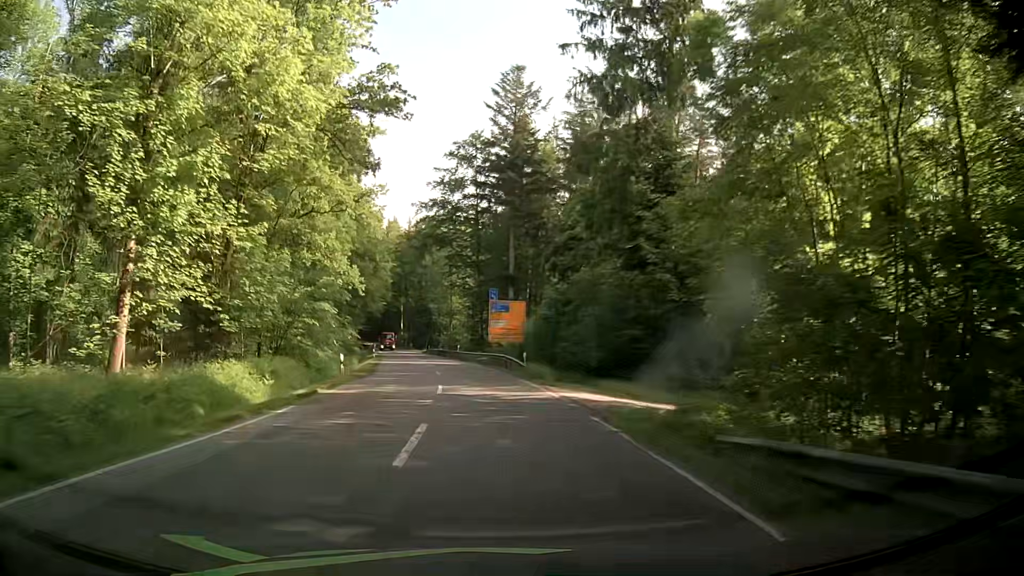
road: secondary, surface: asphalt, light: Day
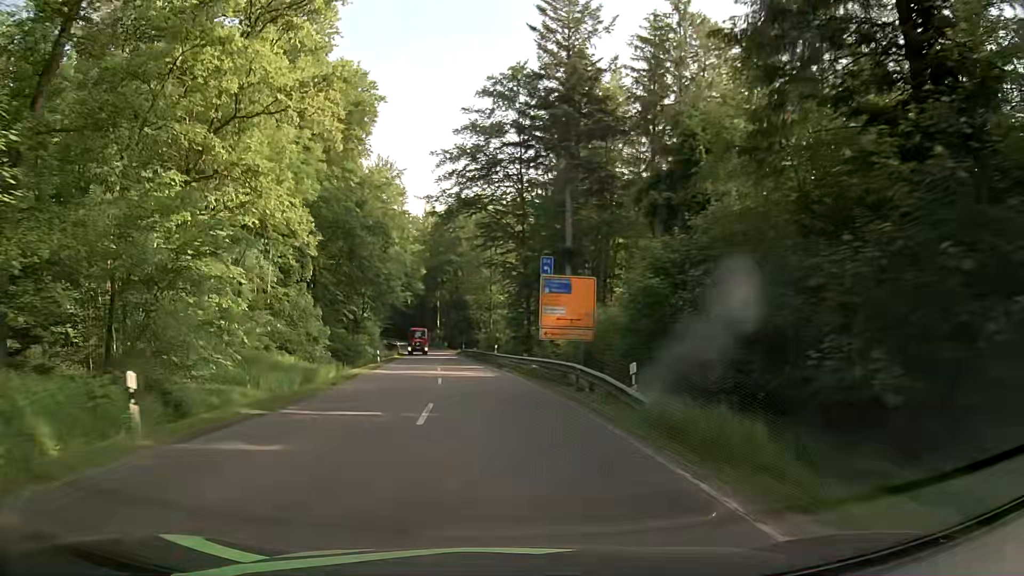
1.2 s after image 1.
(-0.5, +18.4) m; -3°
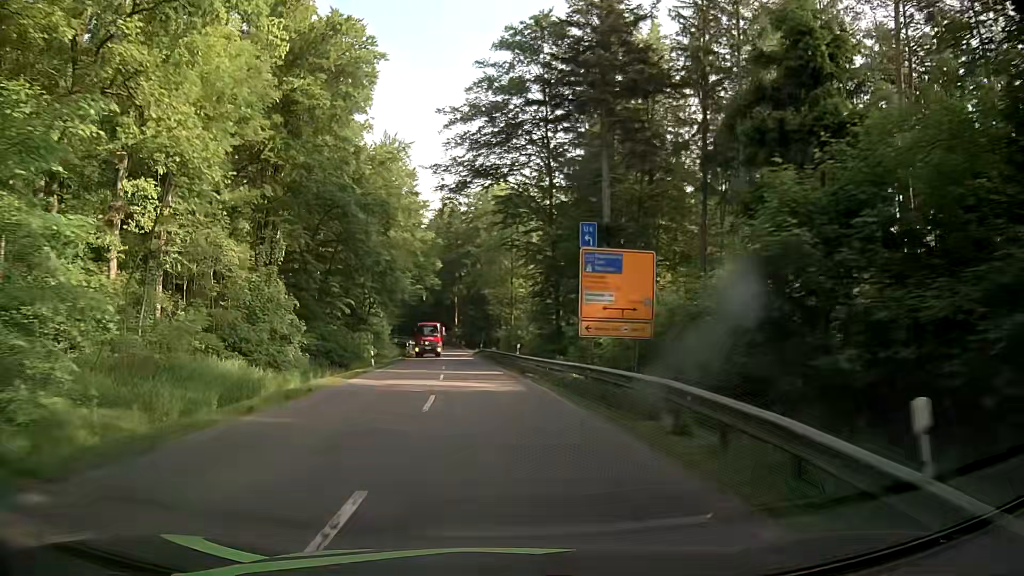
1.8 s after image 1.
(-0.2, +9.2) m; -2°
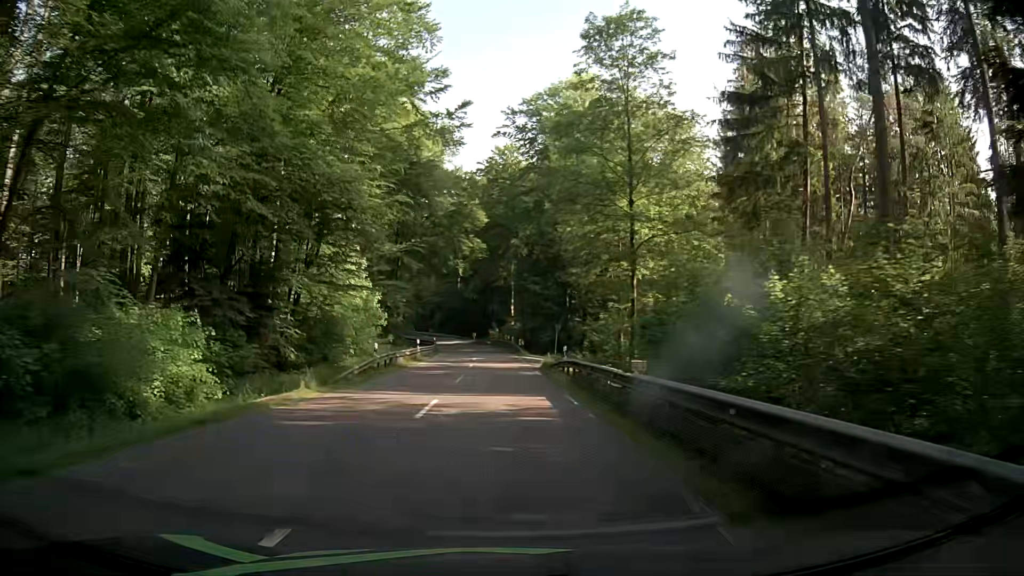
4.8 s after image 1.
(-2.3, +45.7) m; -5°
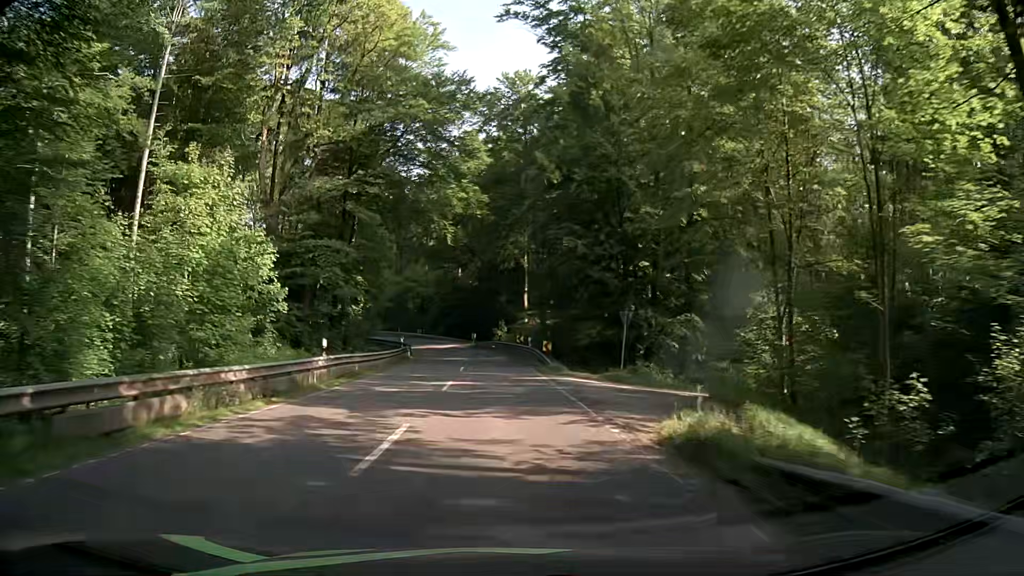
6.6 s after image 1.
(-0.2, +27.4) m; -1°
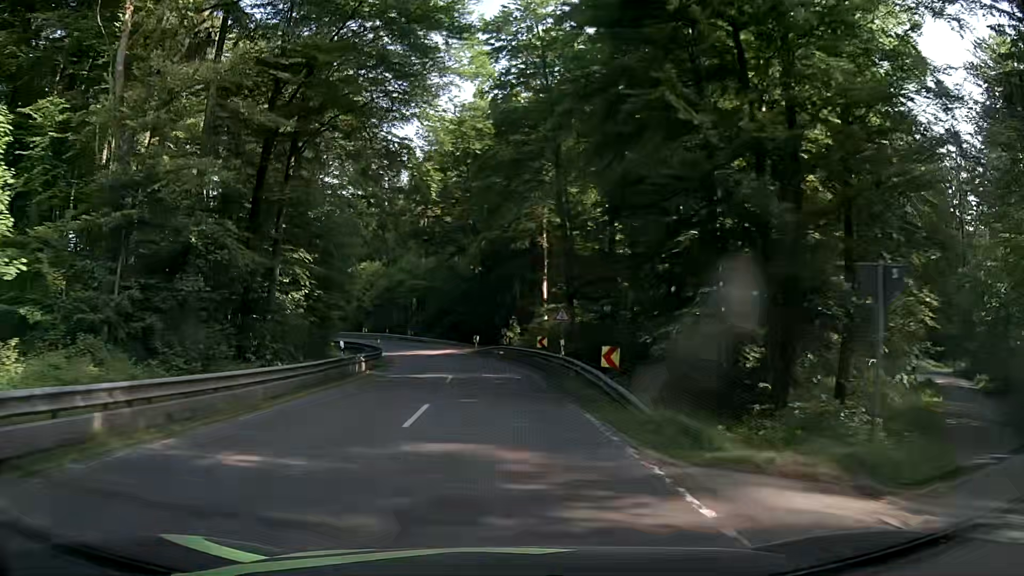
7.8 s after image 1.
(0.0, +18.2) m; -1°
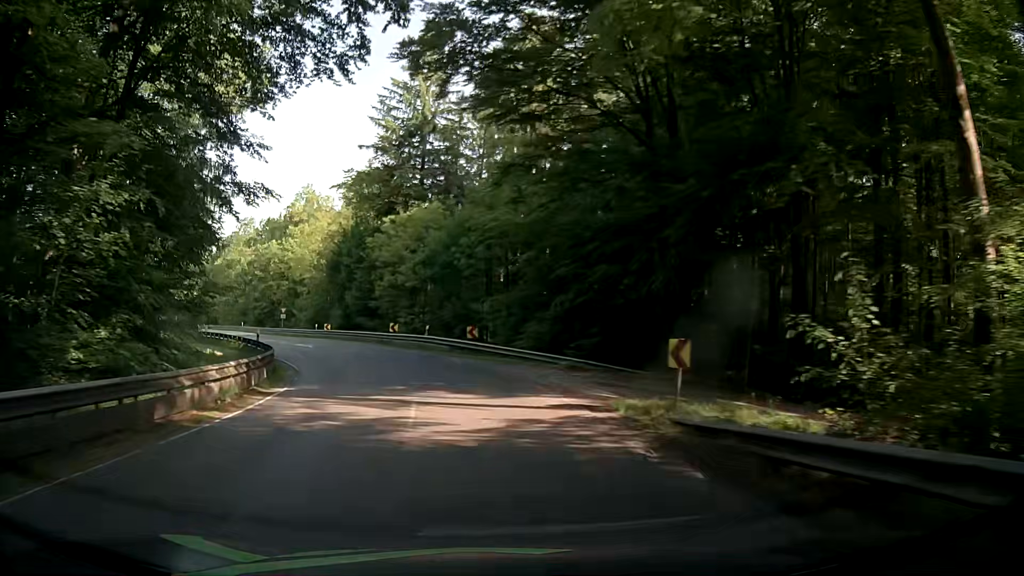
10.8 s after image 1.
(-2.3, +45.4) m; -11°
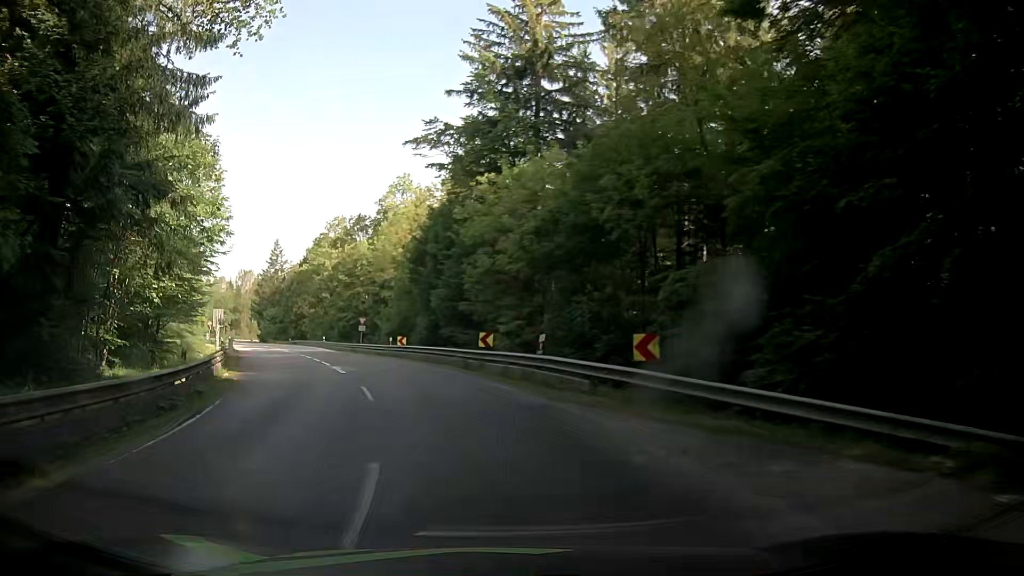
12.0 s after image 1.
(-1.2, +18.1) m; -9°
(-1, +10) (-2, +20) (-5, +29) (-9, +39) (-12, +48) (-16, +57) (-20, +67) (-24, +76) (-29, +85) (-33, +93) m
